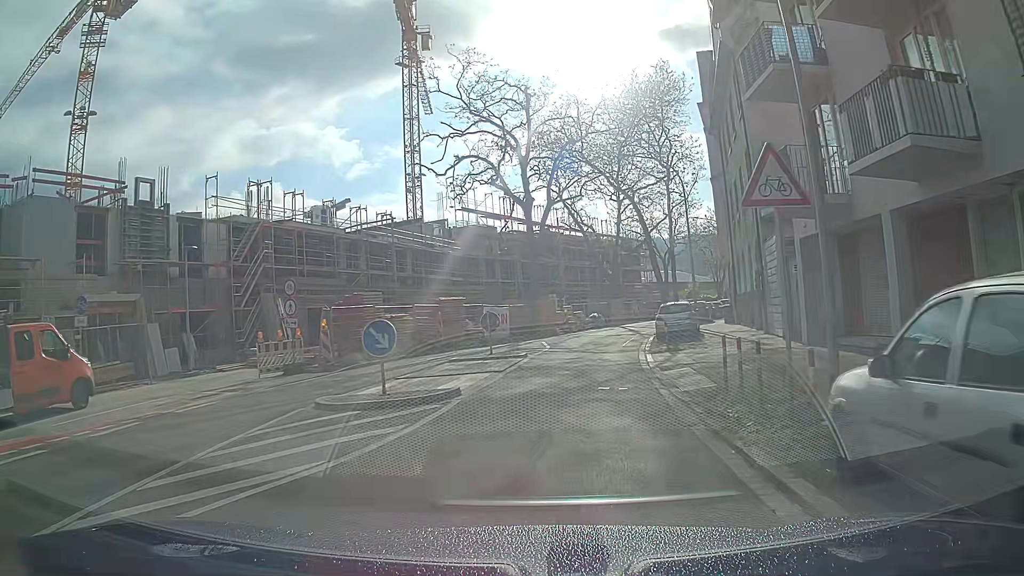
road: tertiary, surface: asphalt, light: Day
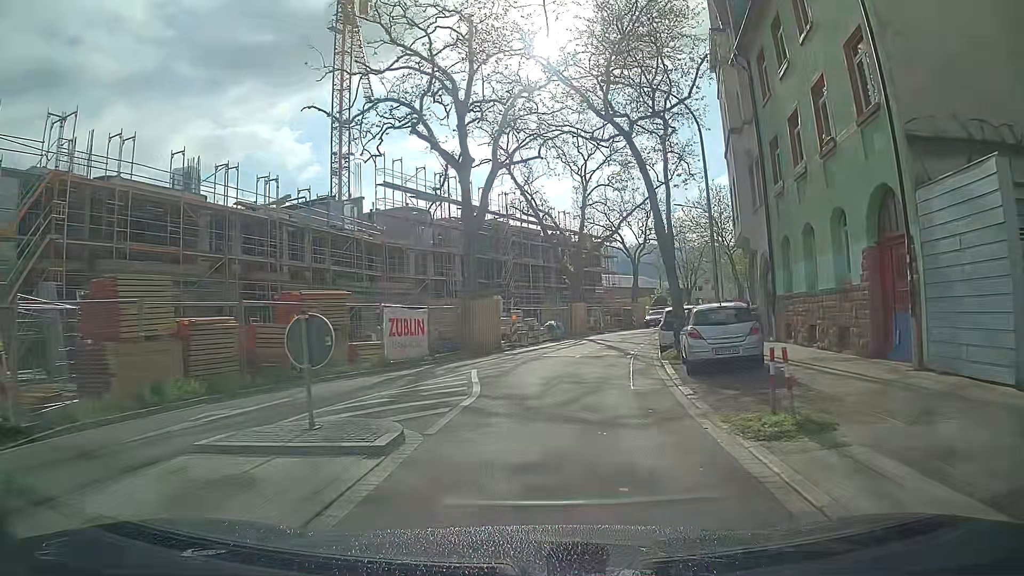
(+0.3, +13.1) m; +4°
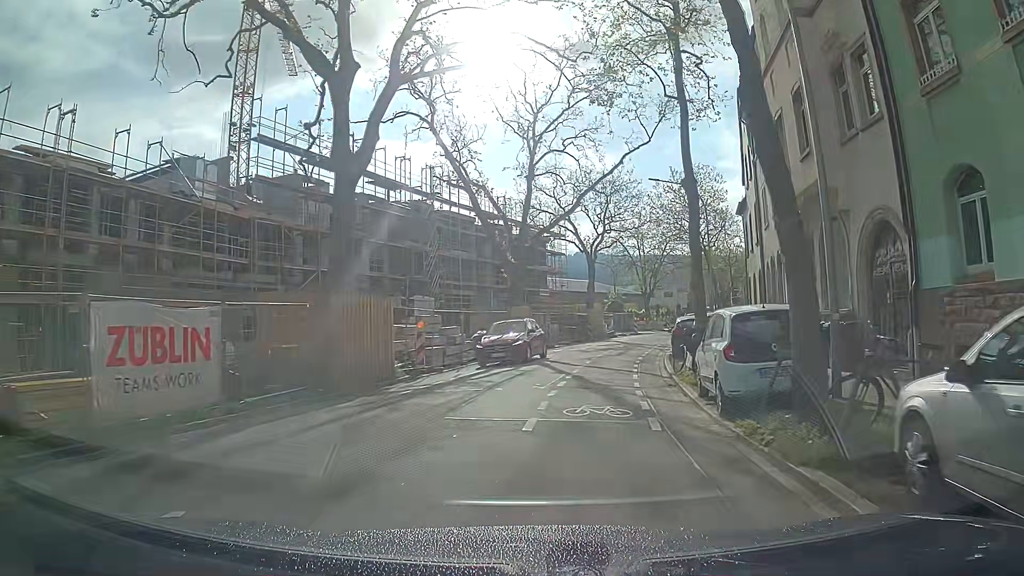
(+0.4, +13.0) m; +4°
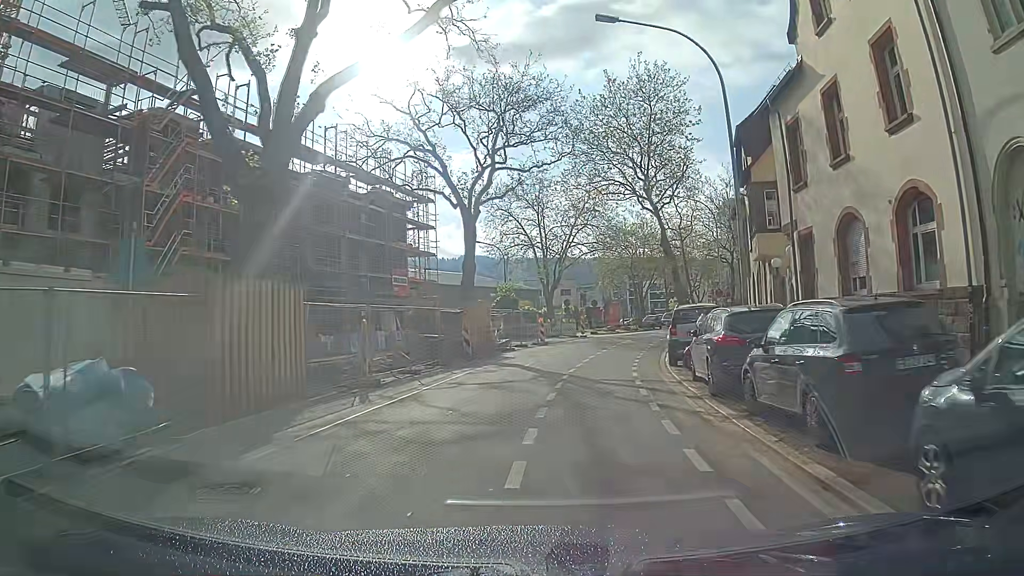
(+1.8, +22.9) m; +11°
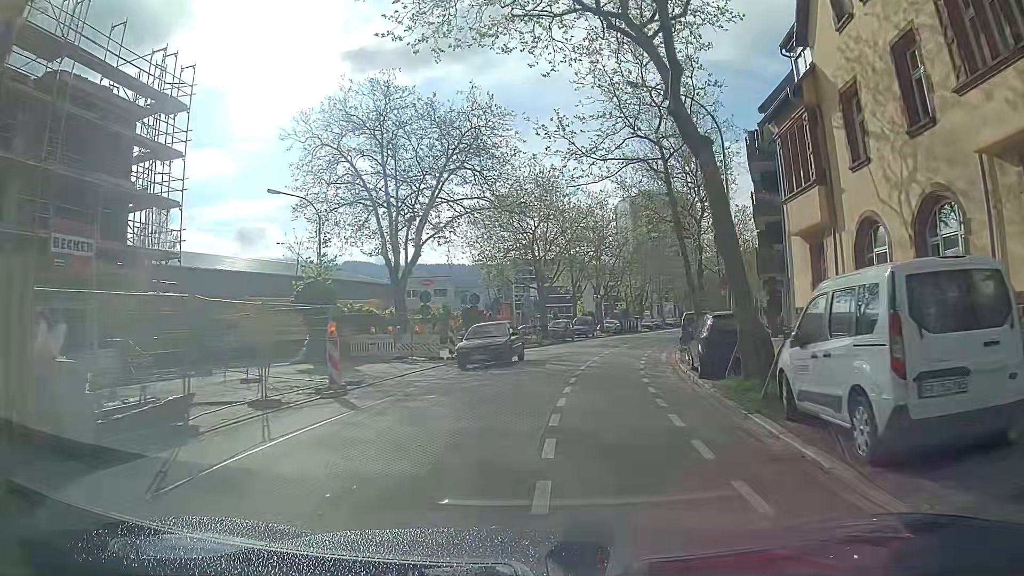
(+1.6, +24.7) m; +8°
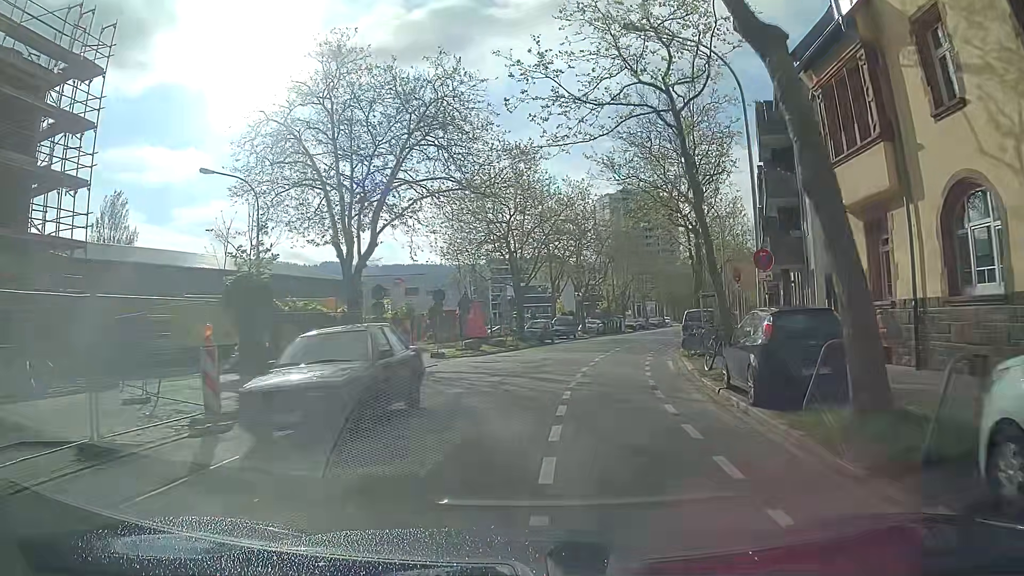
(+0.1, +5.1) m; +2°
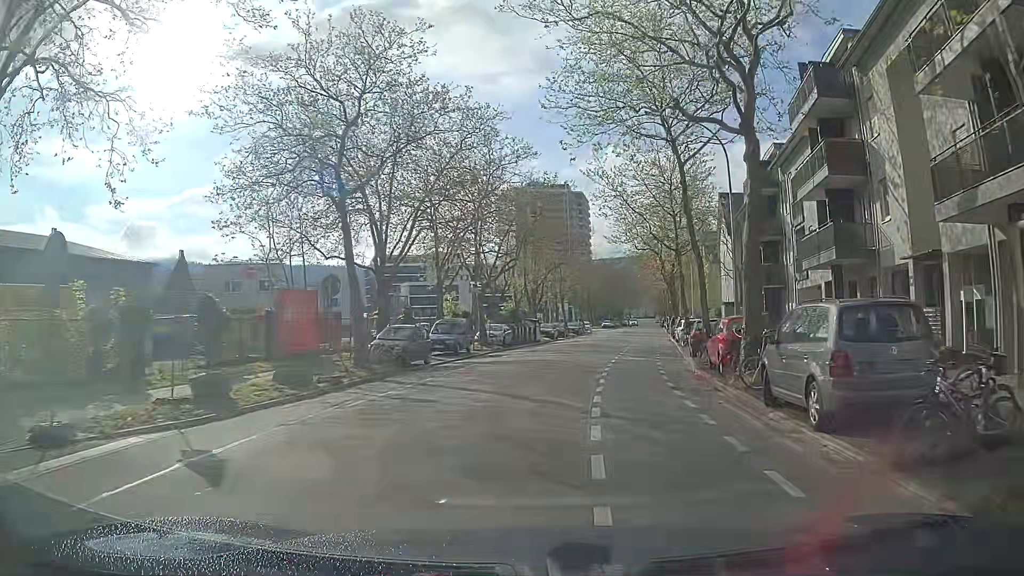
(+1.3, +20.8) m; +8°
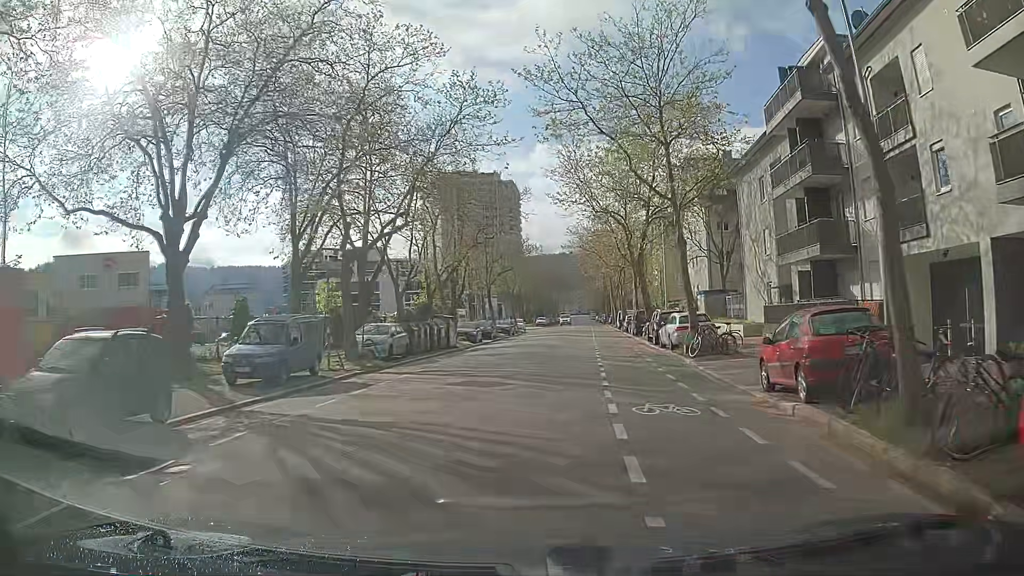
(+1.0, +16.1) m; +7°
(0, +10) (+1, +20) (+1, +30) (+2, +40) (+3, +50) (+3, +60) (+4, +70) (+5, +80) (+6, +90) (+7, +100) m
